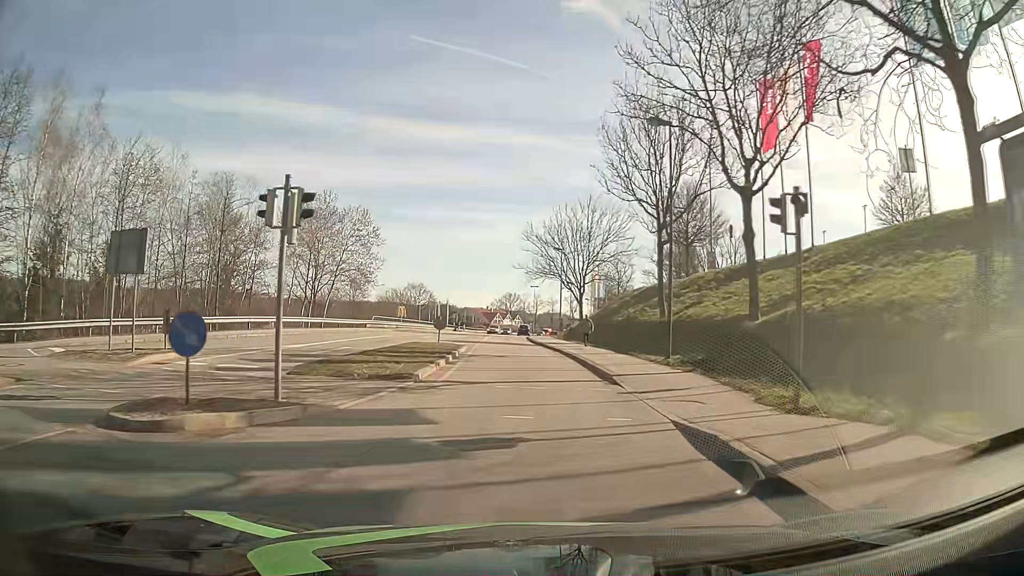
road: tertiary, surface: asphalt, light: Day
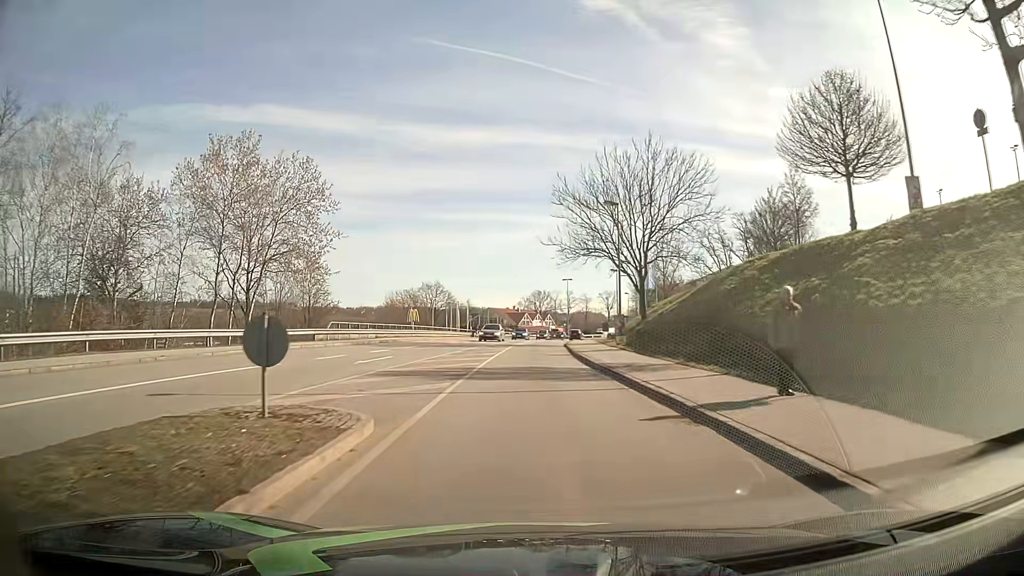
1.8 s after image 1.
(-0.7, +22.4) m; -3°
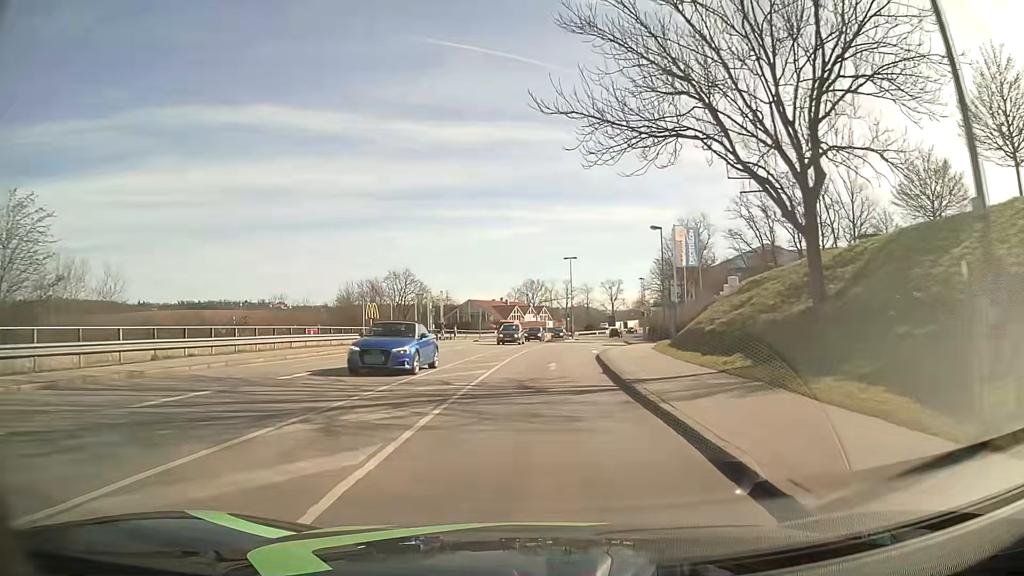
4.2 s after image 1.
(+0.1, +30.5) m; +1°
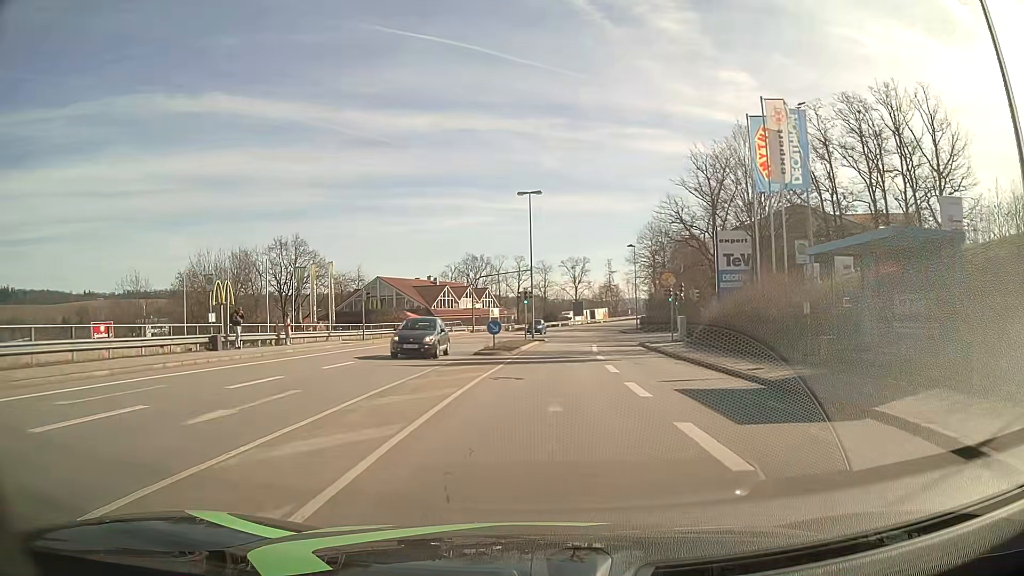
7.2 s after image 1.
(+1.3, +38.6) m; +4°
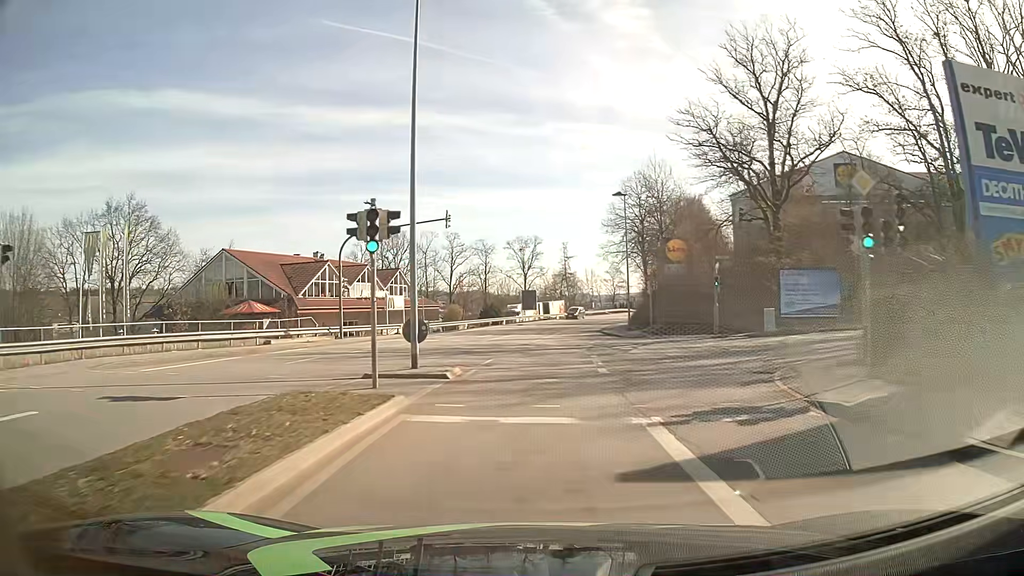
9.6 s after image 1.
(+1.4, +31.4) m; +5°
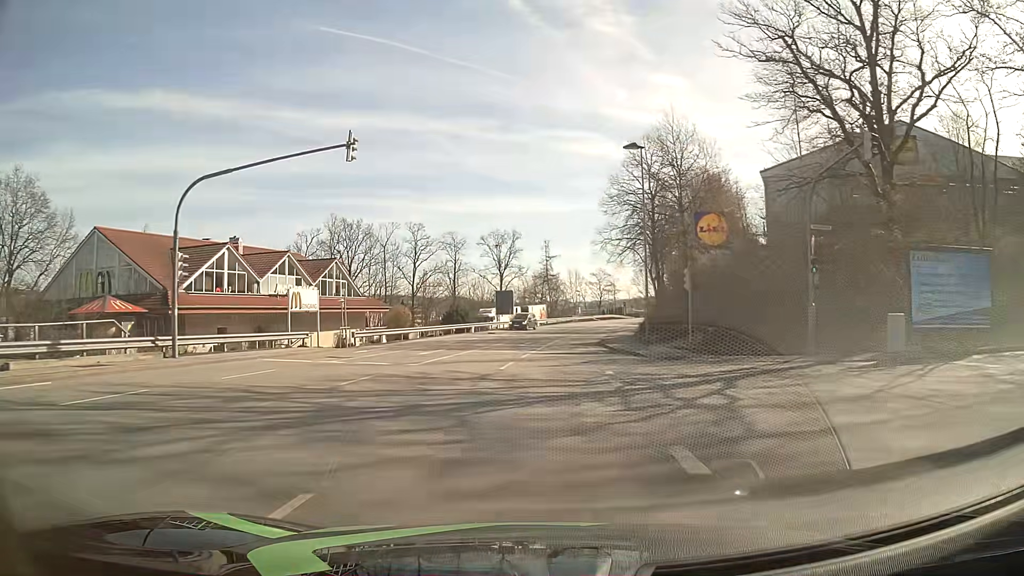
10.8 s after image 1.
(+0.3, +15.9) m; +2°
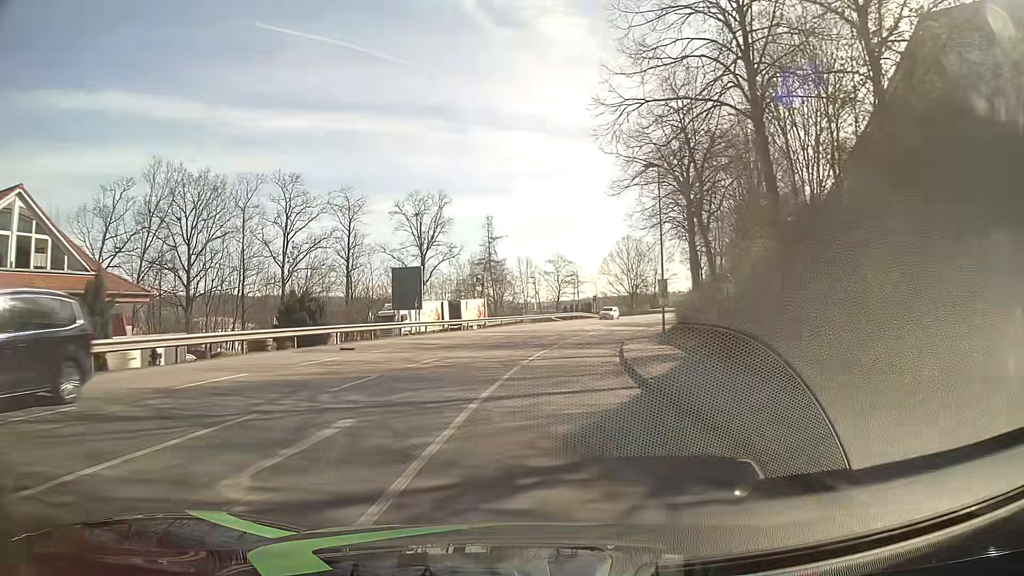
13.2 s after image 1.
(+1.4, +32.2) m; +5°
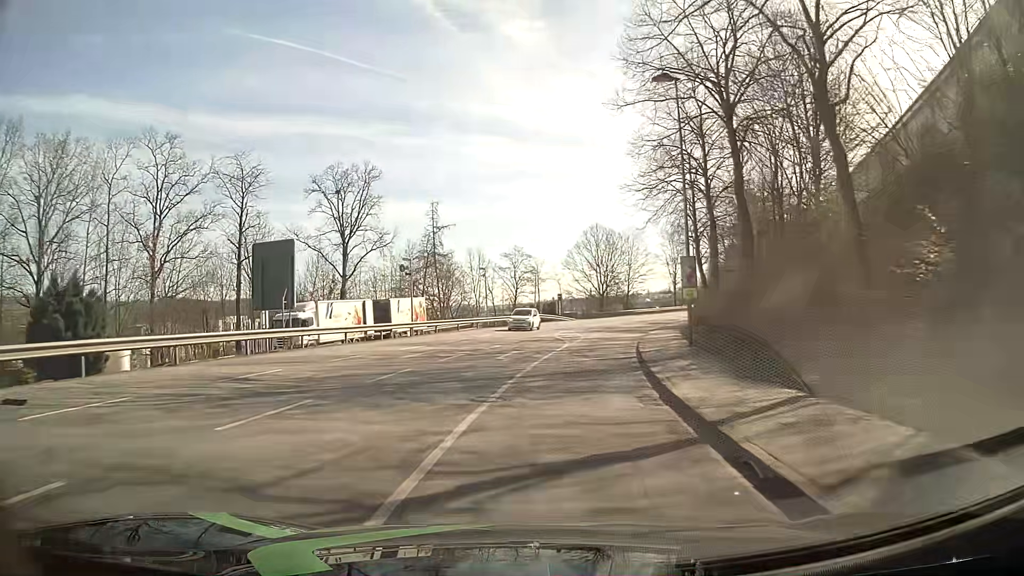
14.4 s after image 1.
(+0.5, +16.0) m; +4°
(0, +10) (+1, +20) (+2, +30) (+4, +40) (+7, +49) (+9, +59) (+13, +68) (+16, +78) (+21, +87) (+25, +96) m
